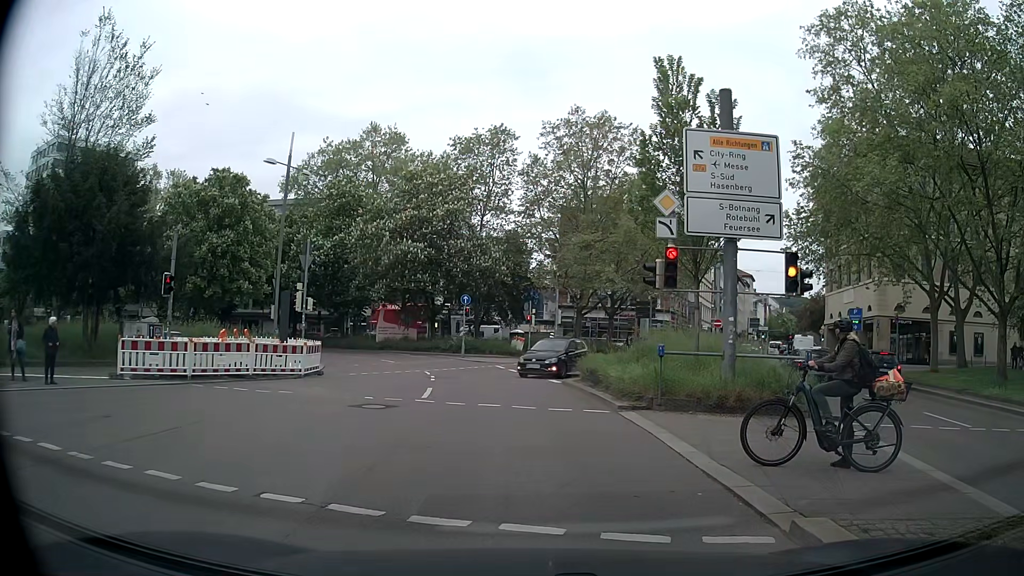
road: primary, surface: asphalt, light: Day
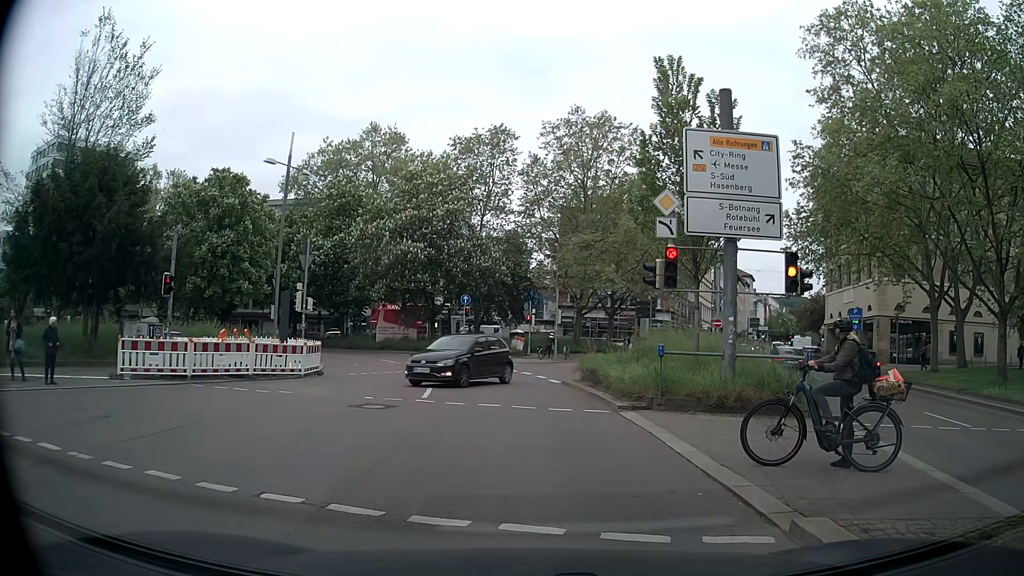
(0.0, 0.0) m; 0°
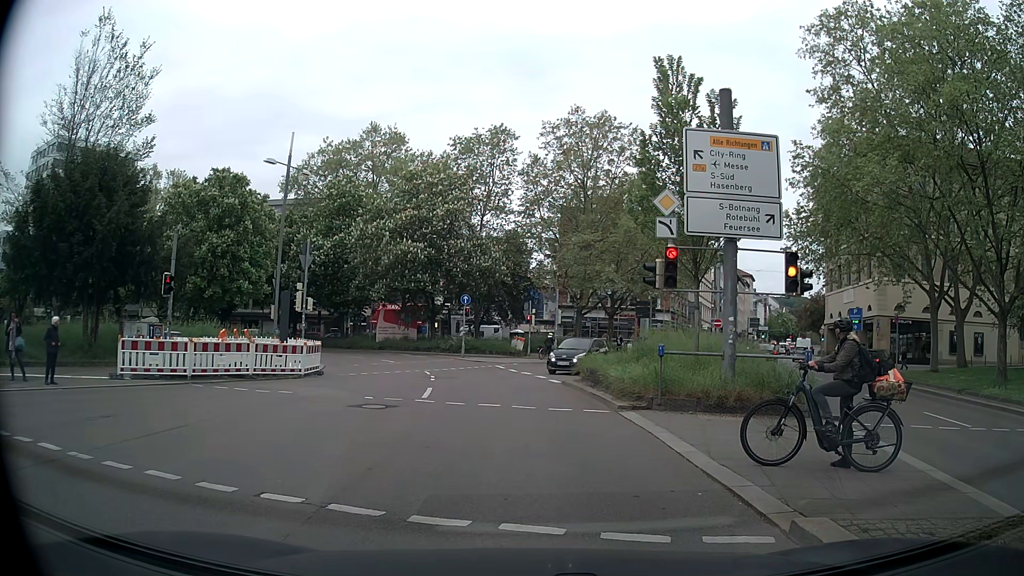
(0.0, 0.0) m; 0°
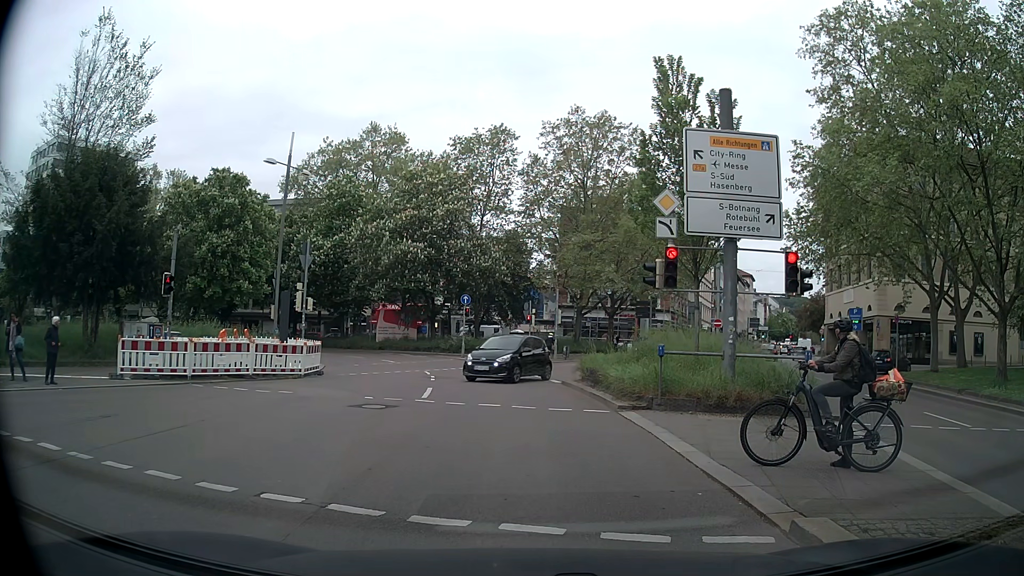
(0.0, 0.0) m; 0°
(+2, +10) (+3, +20) (+3, +30) (+2, +40) (-2, +49) (-8, +57) (-15, +64) (-23, +70) (-32, +75) (-40, +80) m
